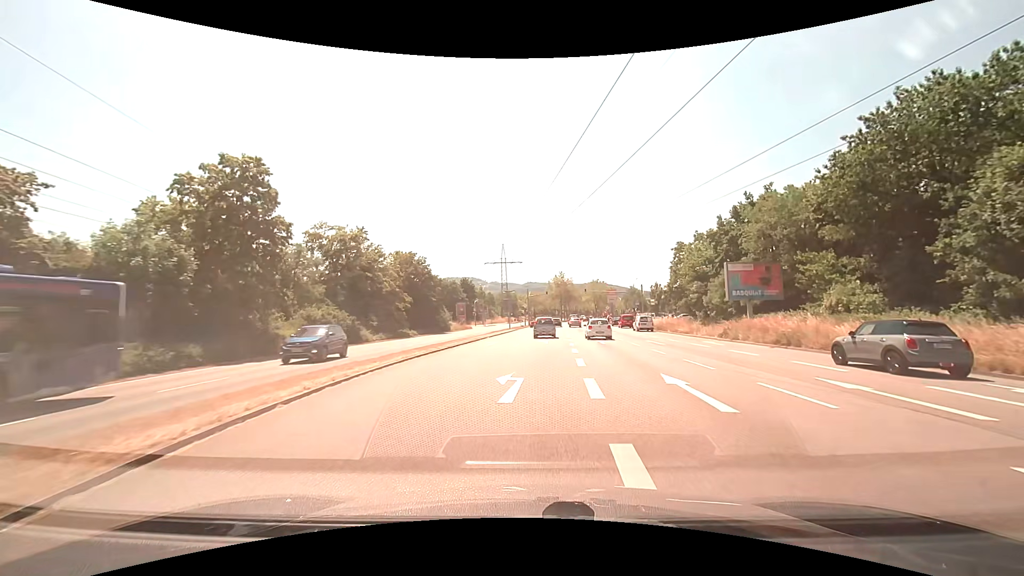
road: primary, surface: asphalt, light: Day
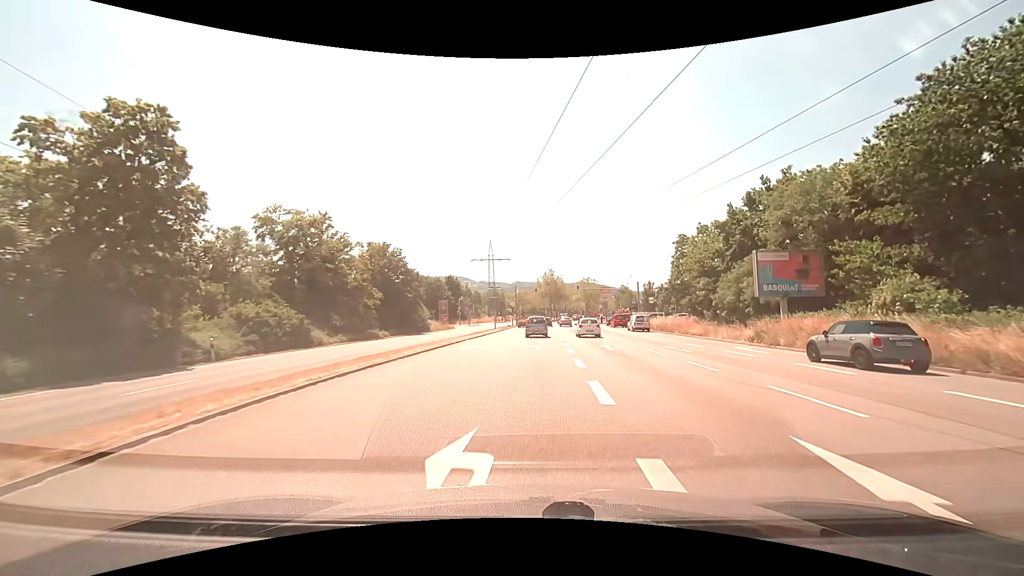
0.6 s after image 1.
(+0.1, +6.7) m; +1°
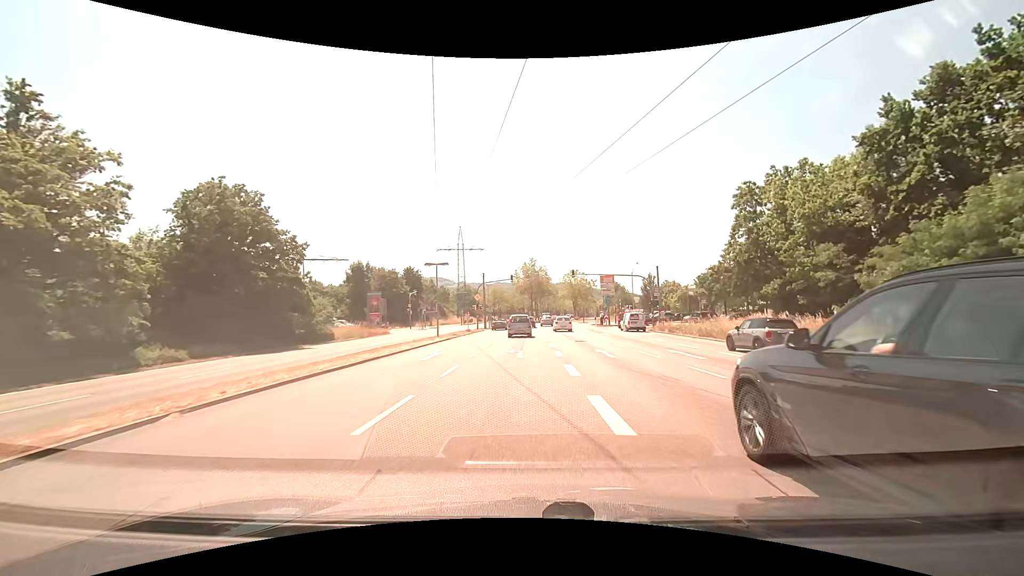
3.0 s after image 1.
(+0.7, +26.4) m; +2°
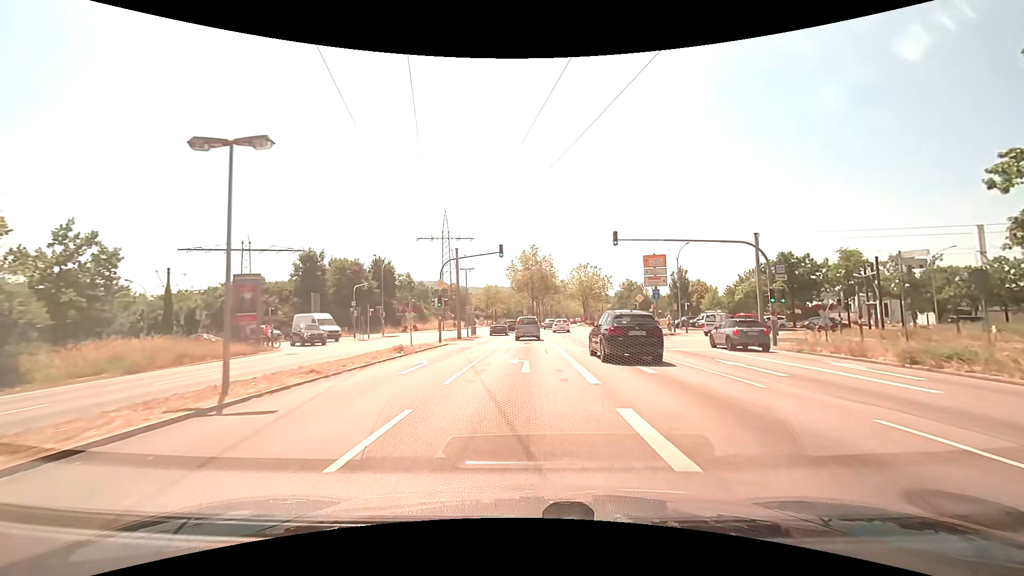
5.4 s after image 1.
(-0.2, +25.4) m; 0°
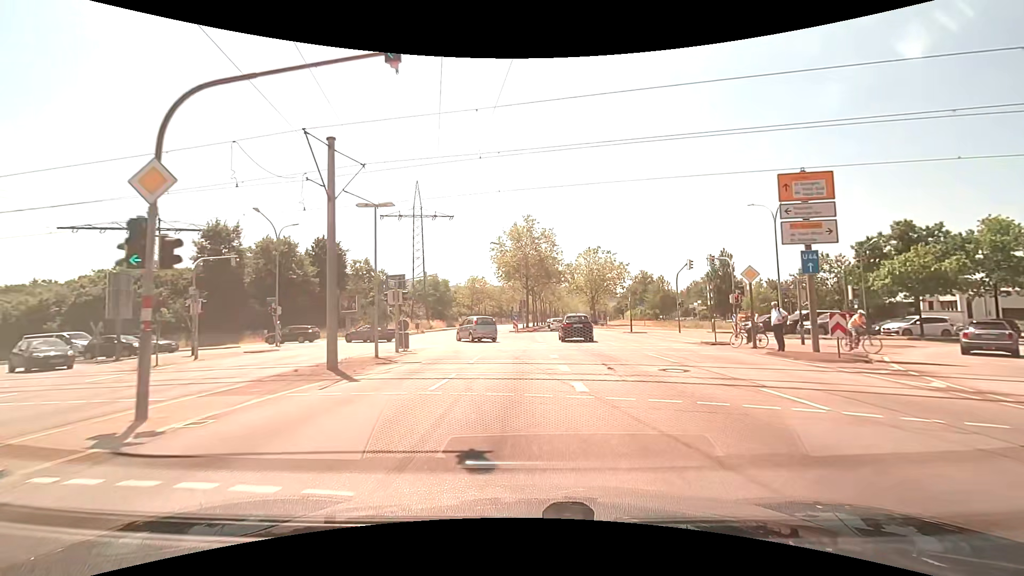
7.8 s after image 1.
(+0.2, +24.6) m; 0°
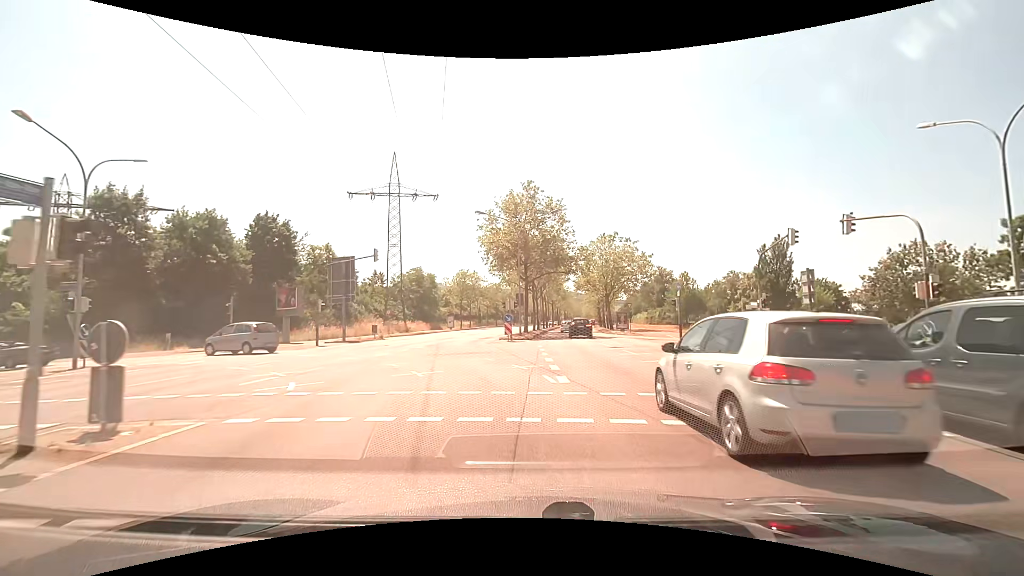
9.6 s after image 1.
(0.0, +16.3) m; 0°
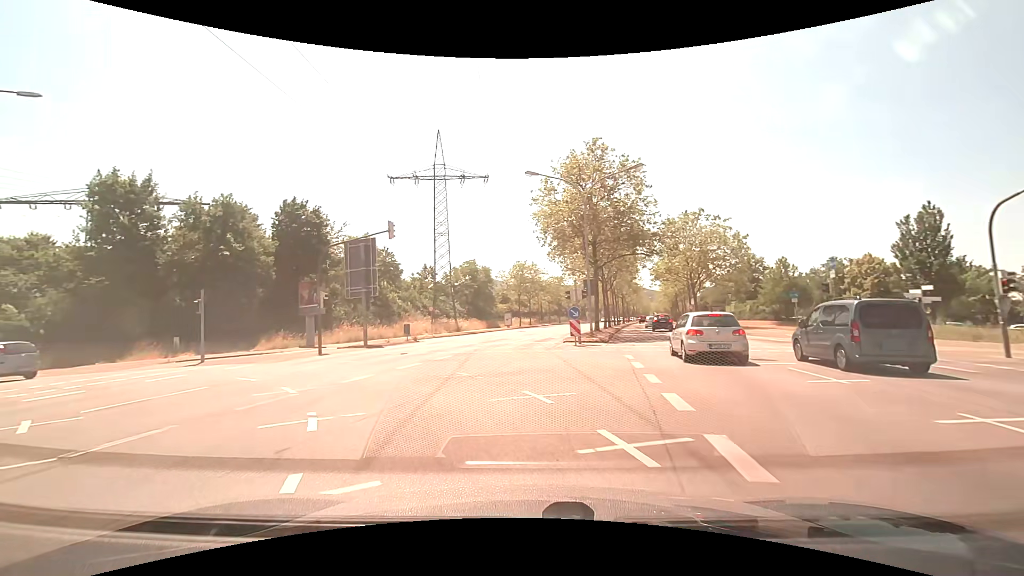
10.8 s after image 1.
(-0.4, +9.6) m; -7°
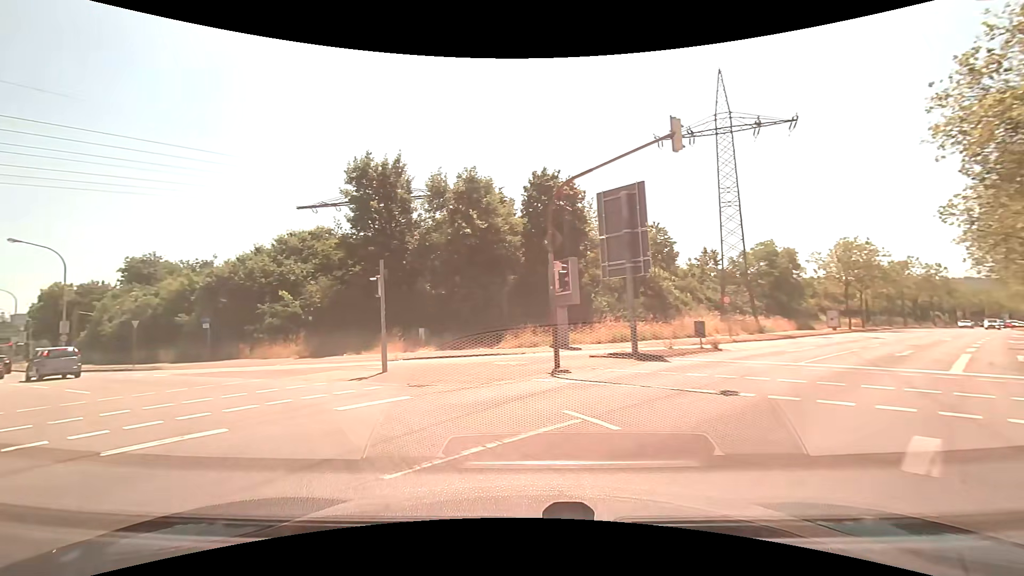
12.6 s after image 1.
(-3.1, +12.0) m; -30°
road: secondary
